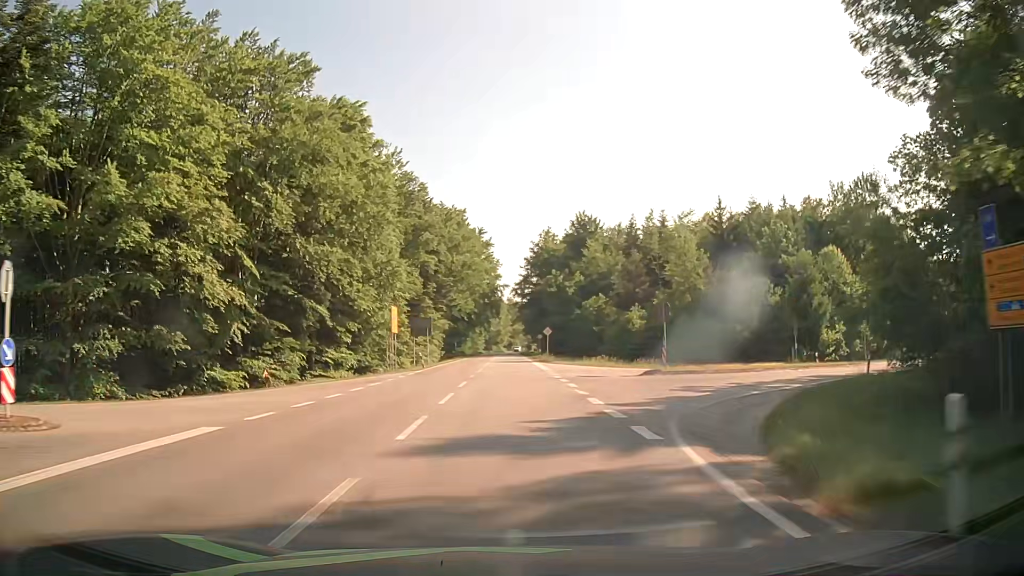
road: secondary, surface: asphalt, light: Day
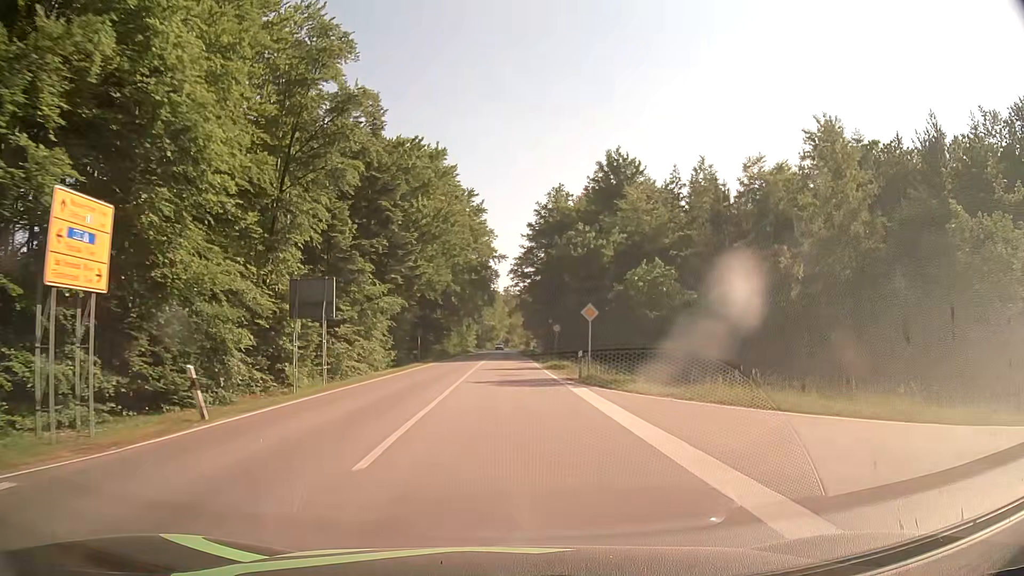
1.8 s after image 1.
(+0.1, +33.4) m; 0°
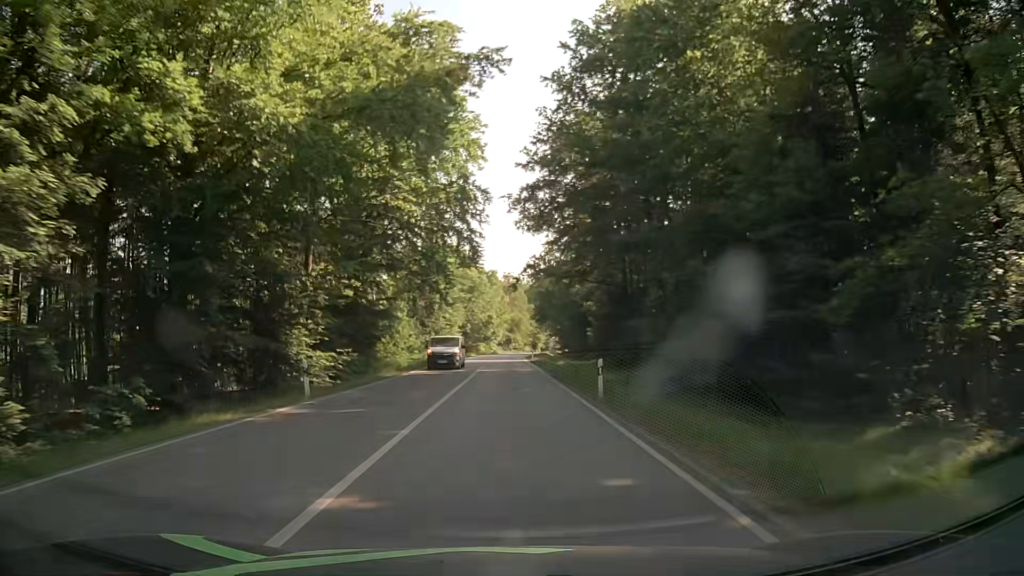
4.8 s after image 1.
(0.0, +55.8) m; -1°
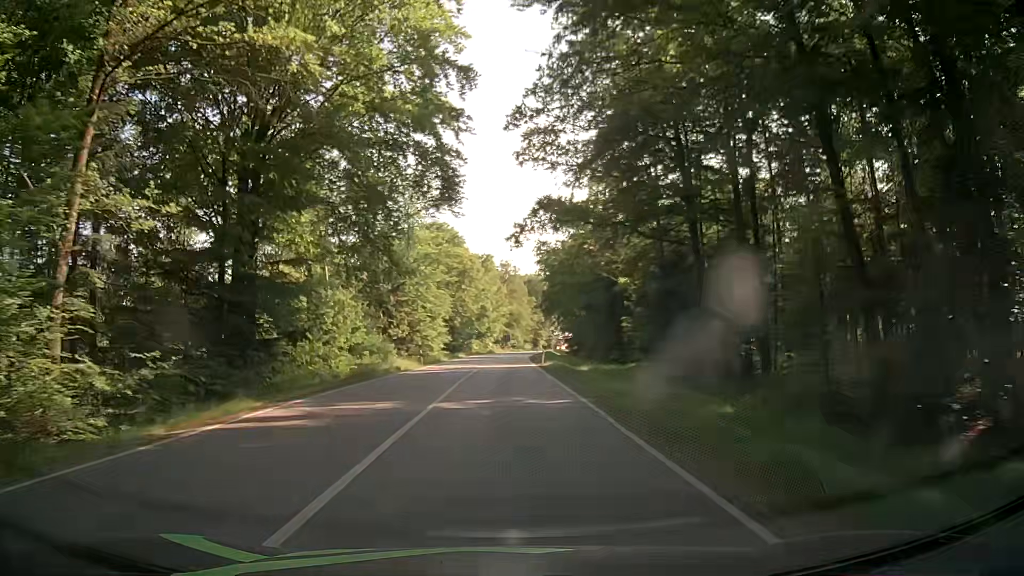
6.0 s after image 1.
(+0.3, +22.5) m; +1°
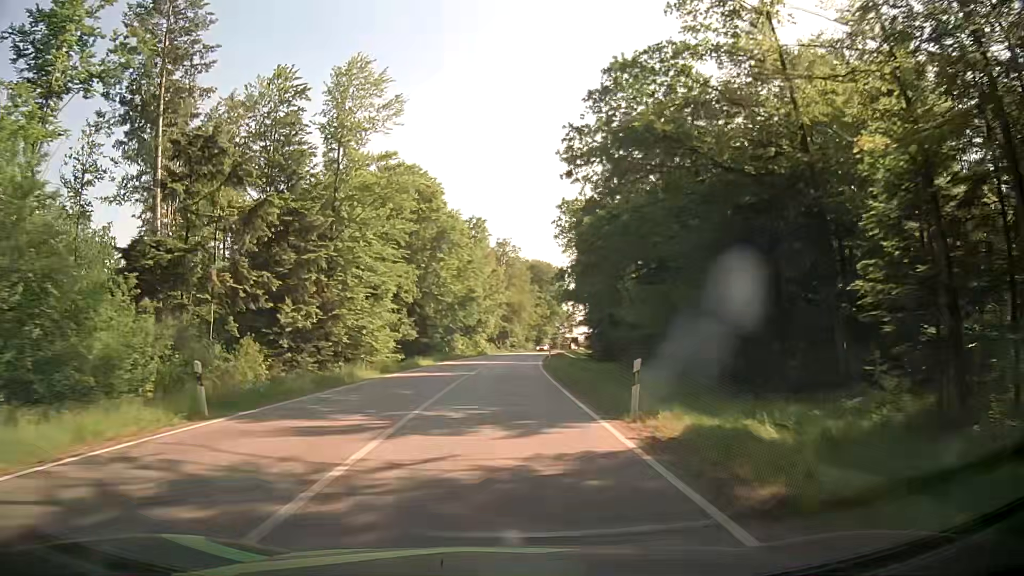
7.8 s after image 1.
(-0.3, +33.8) m; 0°
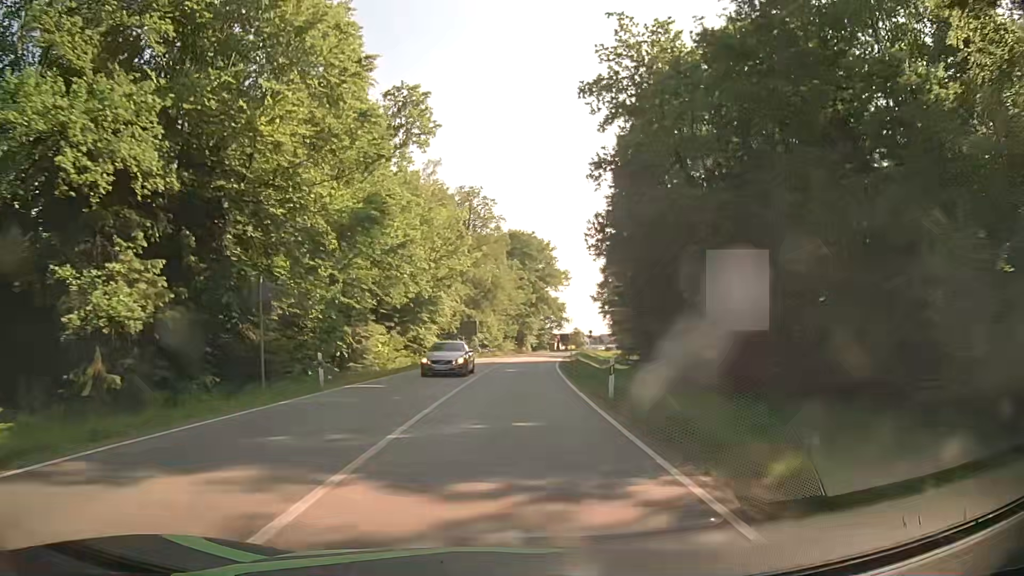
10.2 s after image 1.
(+0.6, +44.7) m; +2°
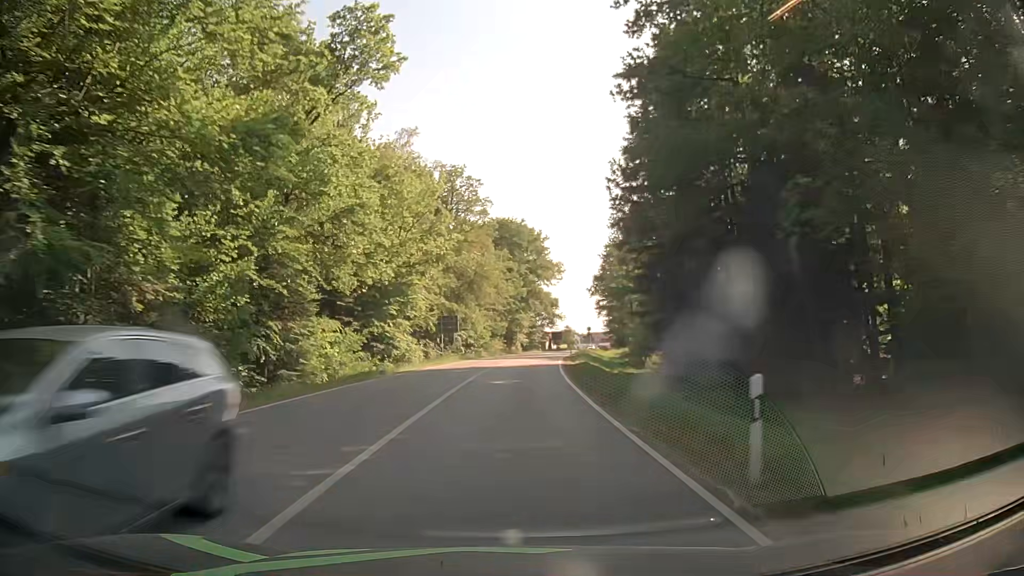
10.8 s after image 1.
(+0.1, +10.9) m; +1°
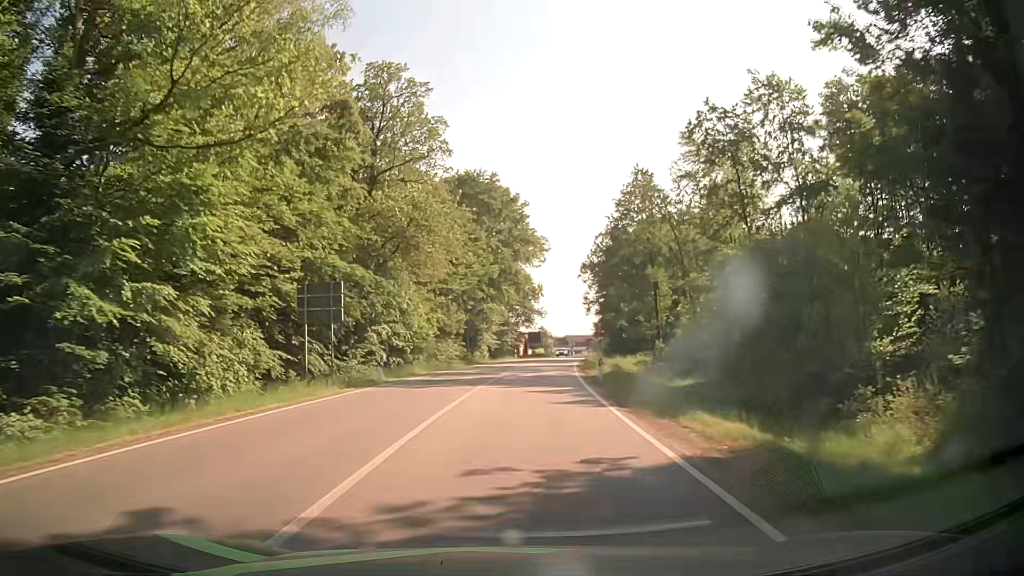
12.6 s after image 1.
(+0.7, +31.5) m; +3°
(0, +10) (+1, +20) (+1, +30) (+2, +40) (+3, +50) (+4, +60) (+6, +70) (+7, +80) (+9, +89) (+10, +99) m
